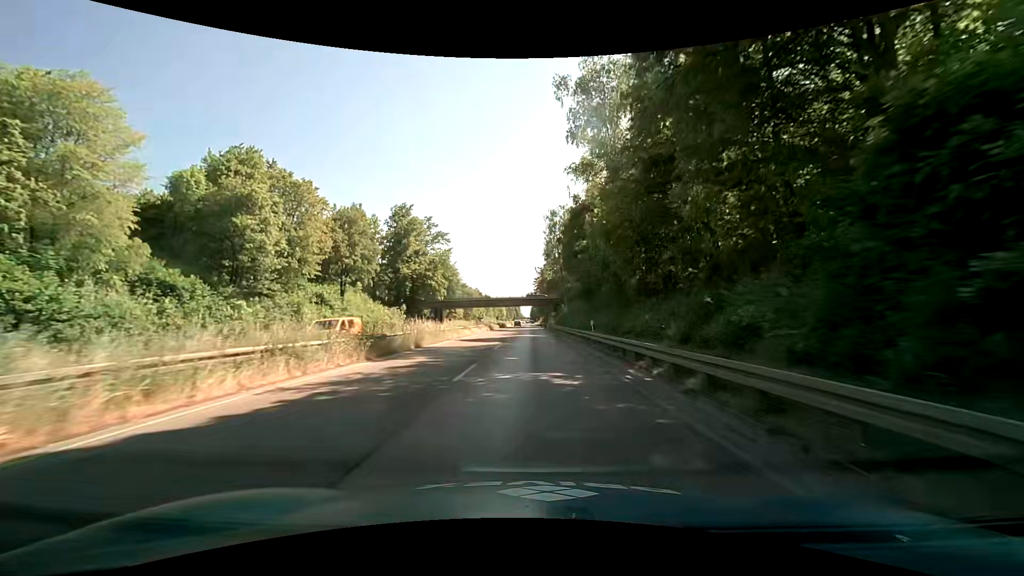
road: trunk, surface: asphalt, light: Day
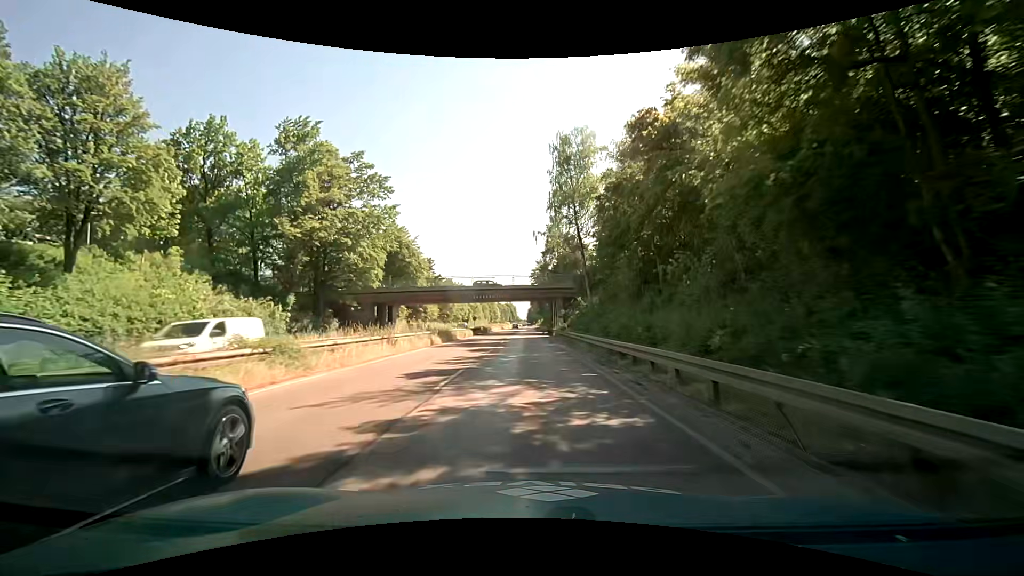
(+0.6, +37.1) m; +1°
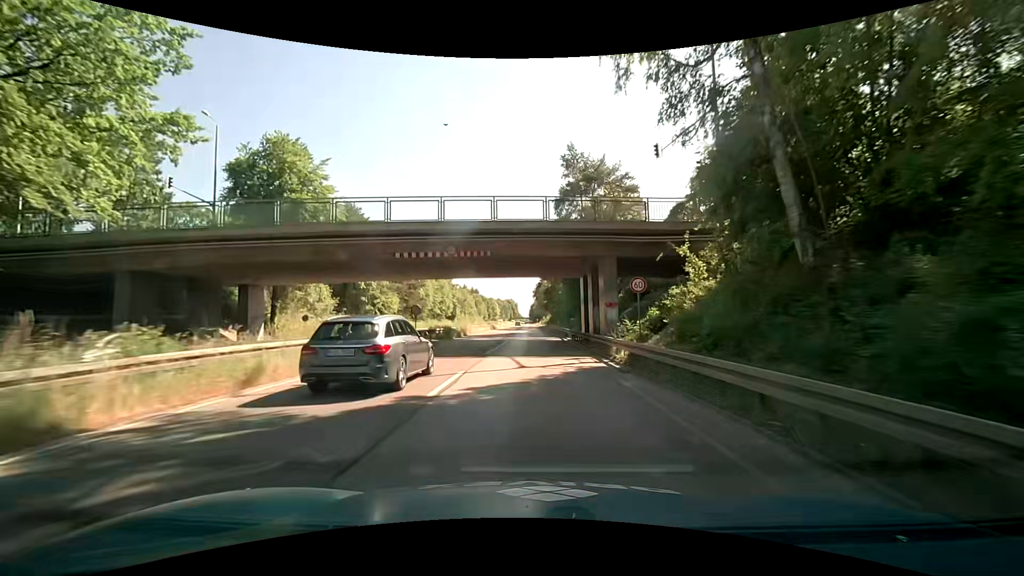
(0.0, +37.5) m; 0°
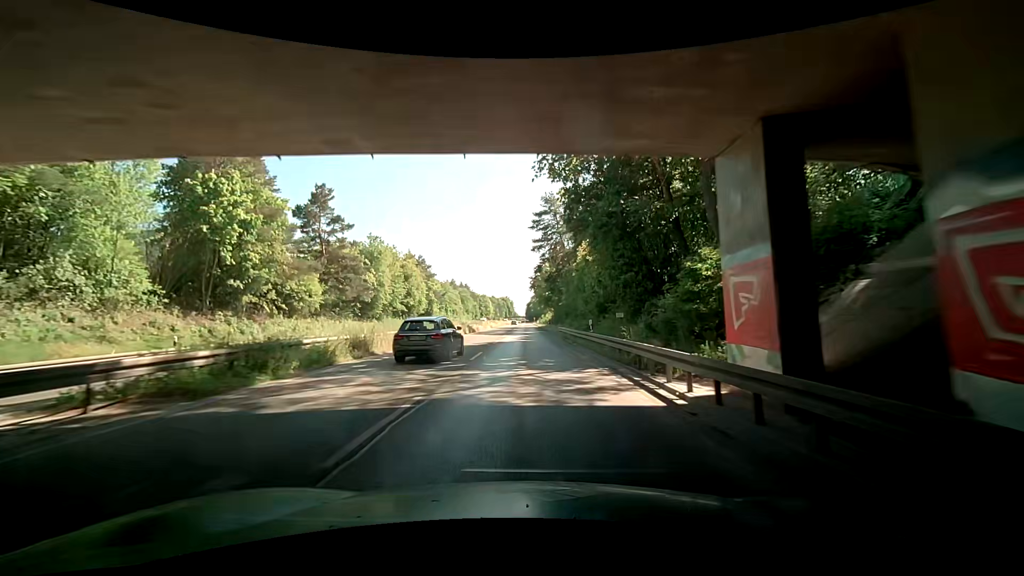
(+0.1, +28.3) m; +1°
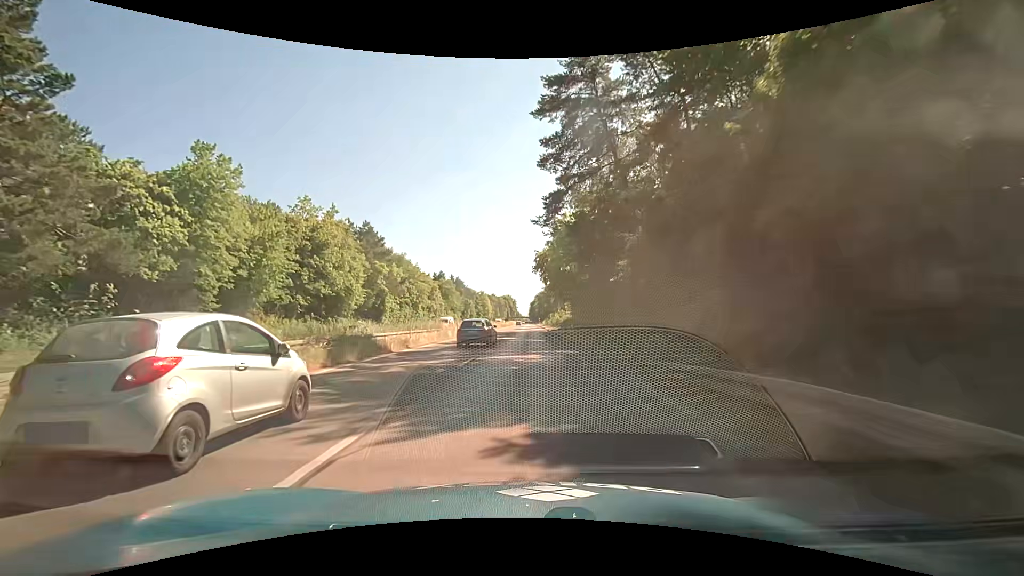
(-0.2, +38.0) m; 0°
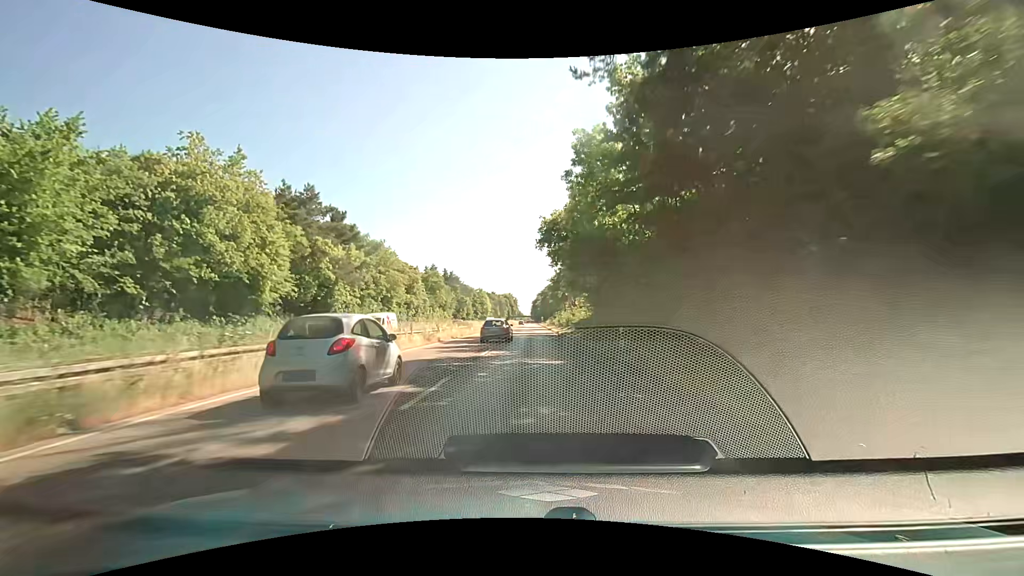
(-0.1, +19.1) m; -1°
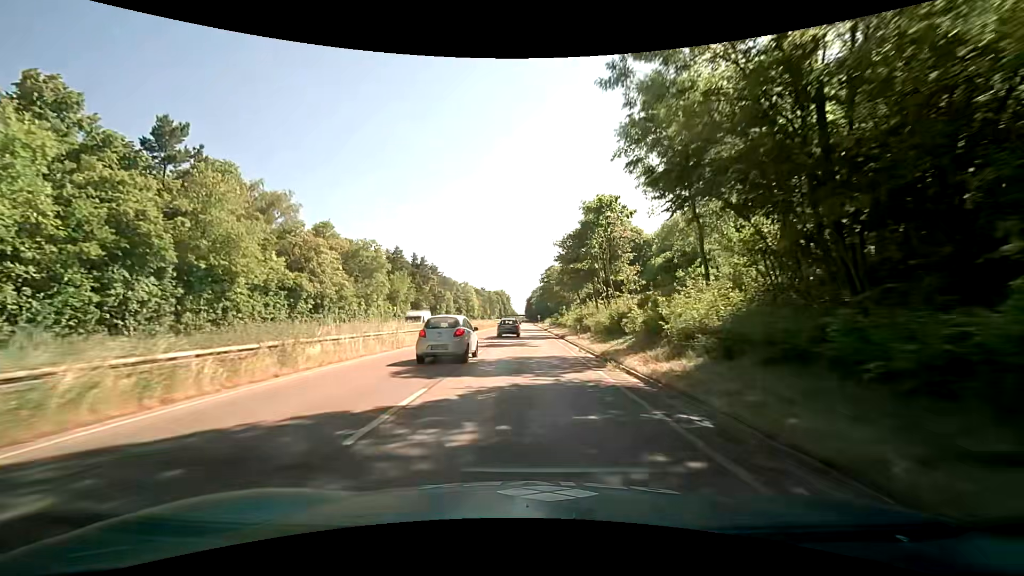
(+0.5, +38.4) m; +1°
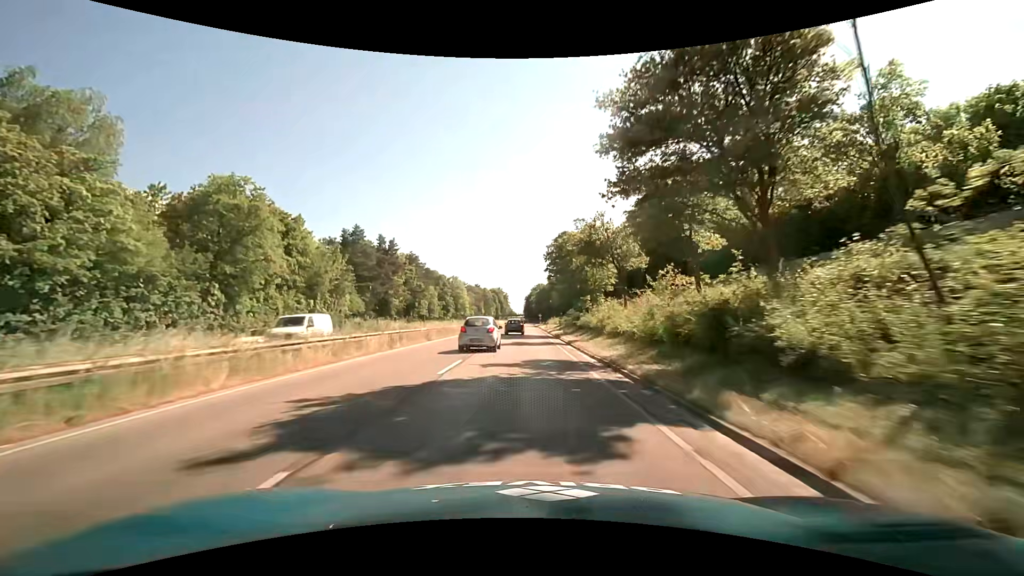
(+0.1, +29.0) m; 0°
(0, +10) (0, +20) (0, +30) (0, +40) (0, +50) (0, +60) (0, +70) (0, +80) (0, +90) (0, +100) m
